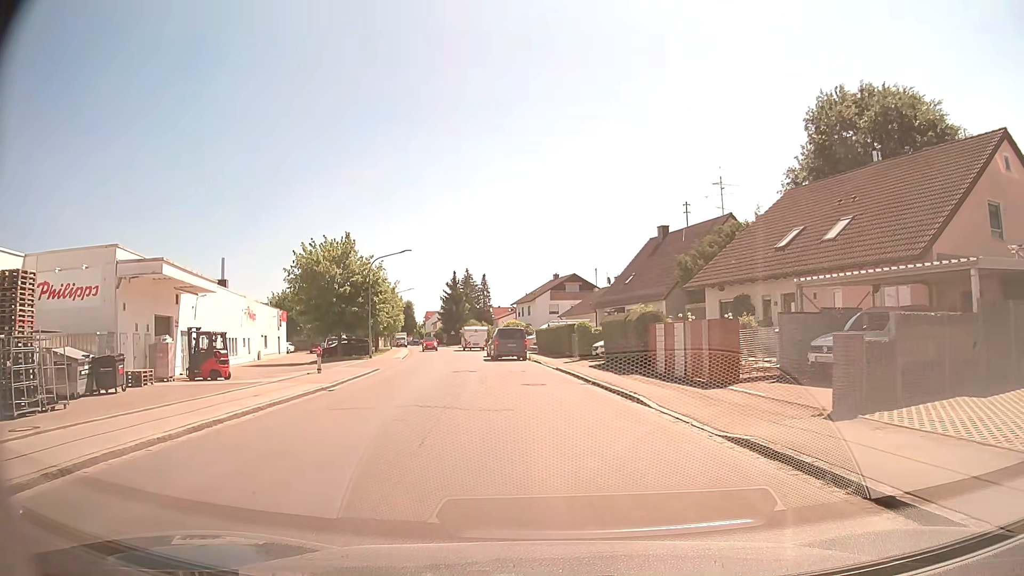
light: Day
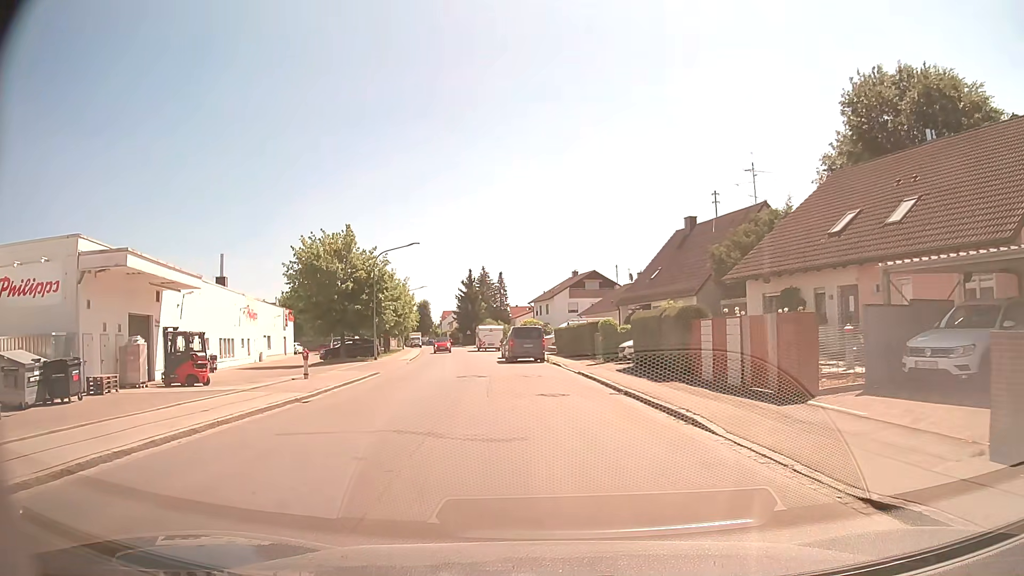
(-0.1, +3.8) m; -2°
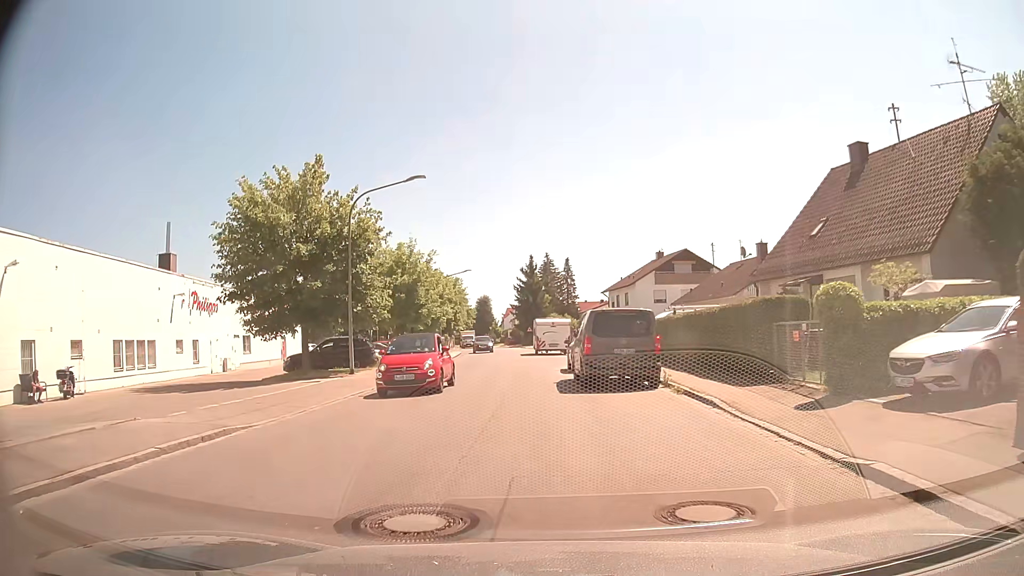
(-0.9, +19.0) m; -5°
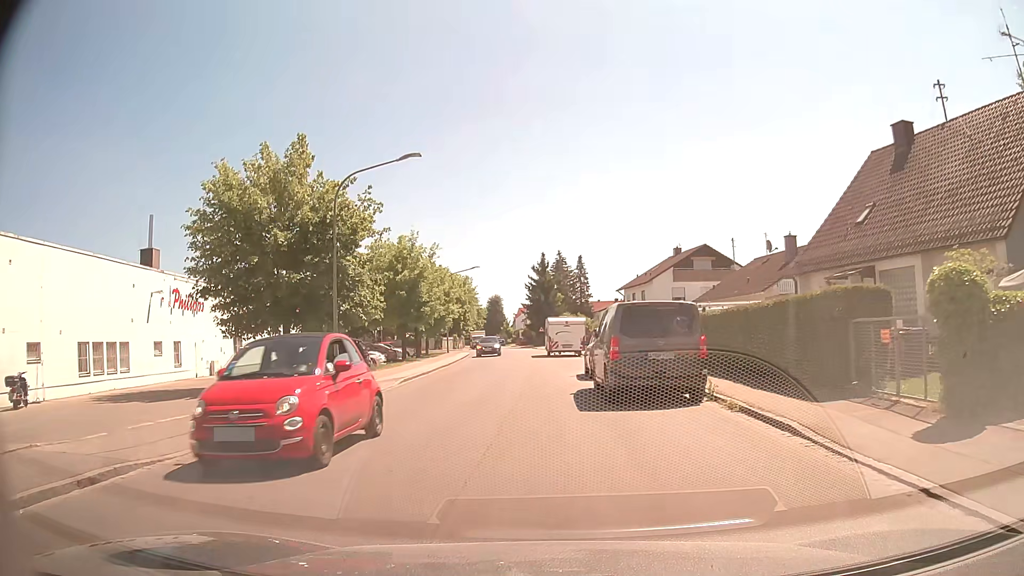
(-0.1, +3.4) m; -1°
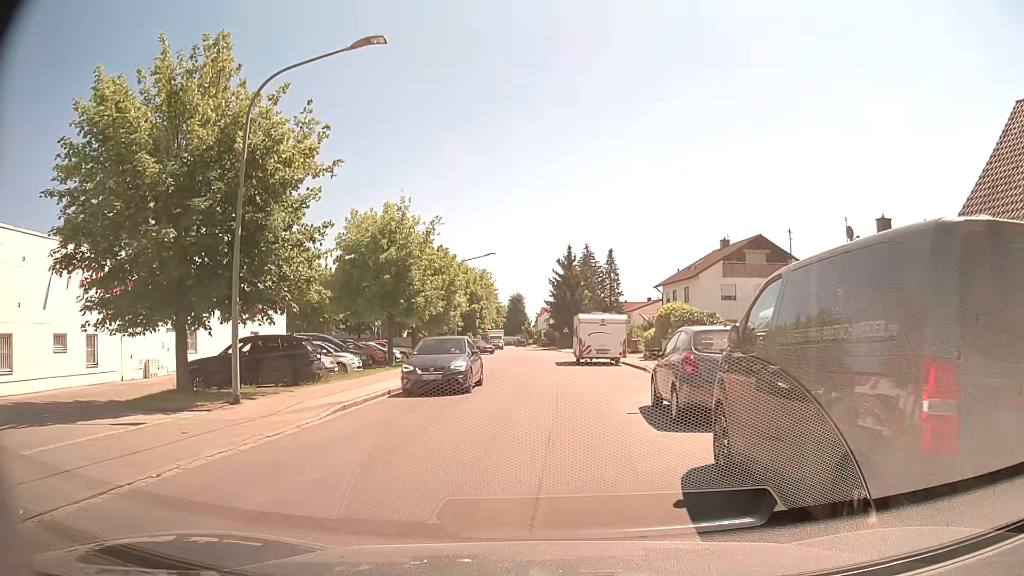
(-0.4, +9.6) m; -3°
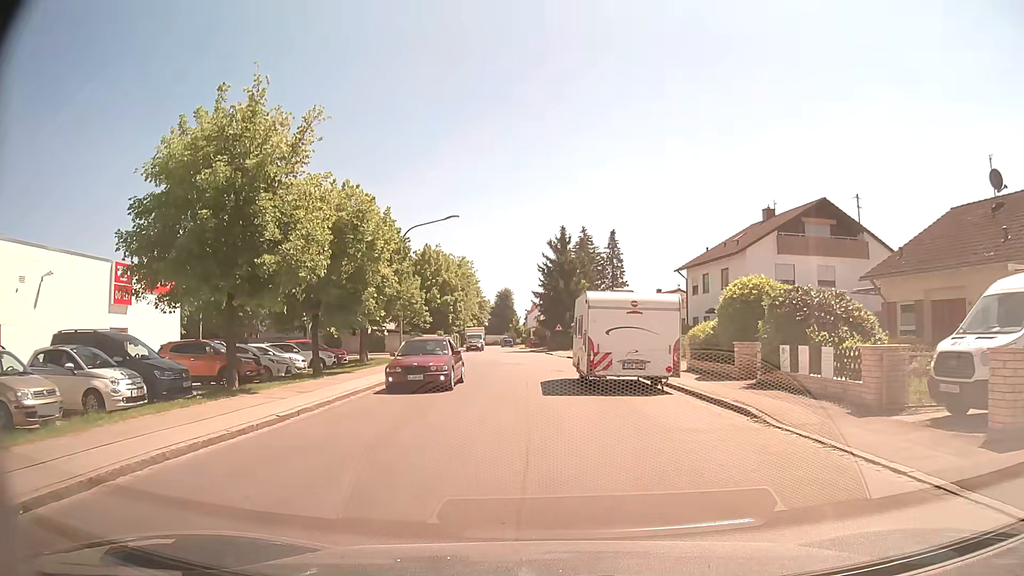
(+0.6, +15.9) m; +1°
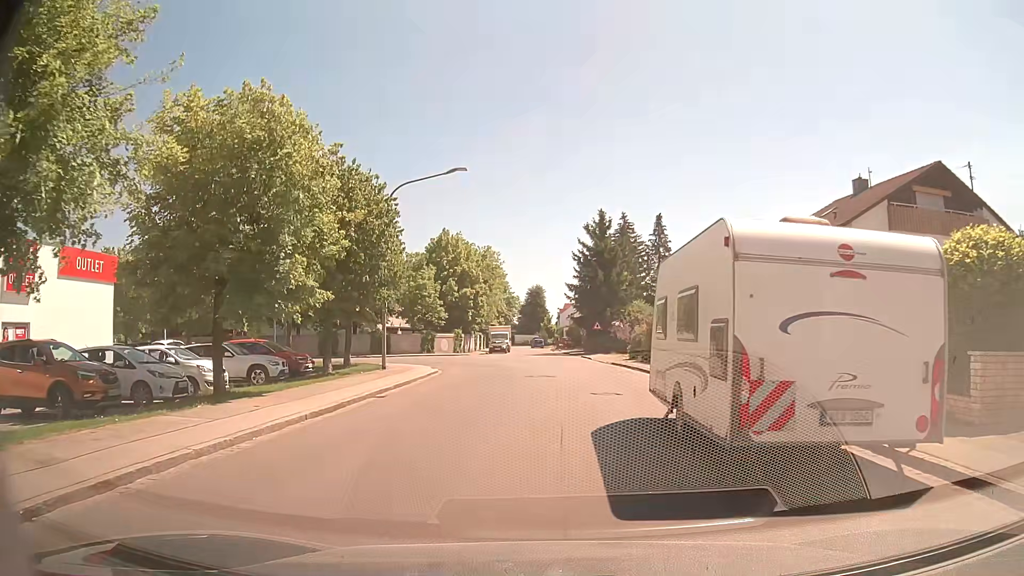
(-0.2, +10.3) m; -3°
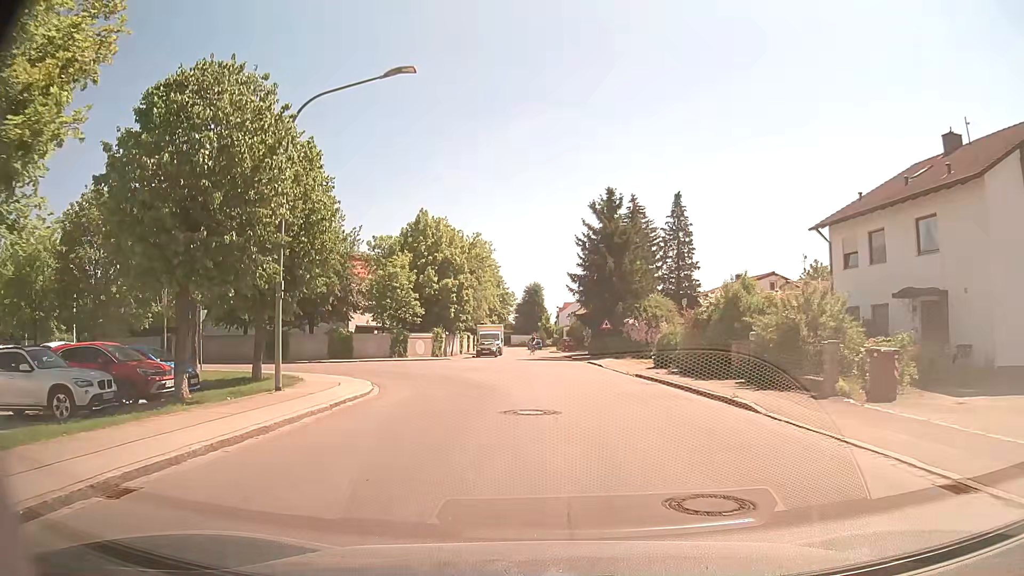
(+0.1, +10.3) m; +2°
